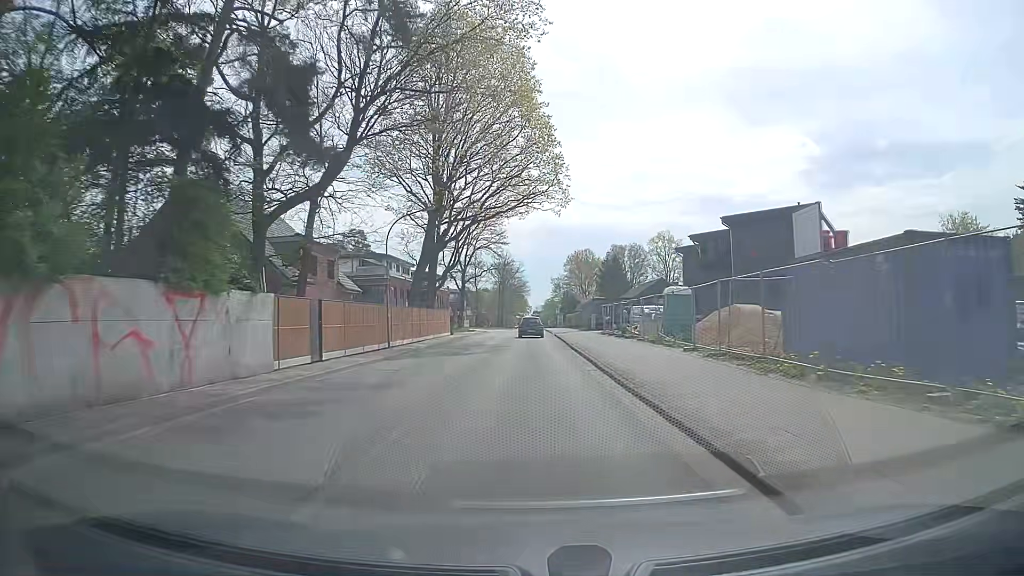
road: tertiary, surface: asphalt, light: Day
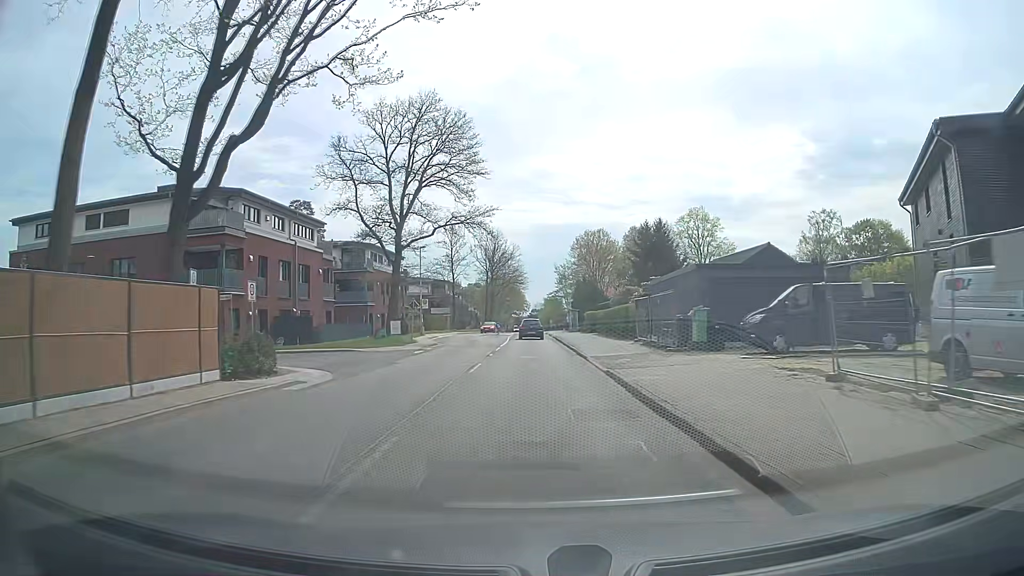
(0.0, +38.4) m; +1°
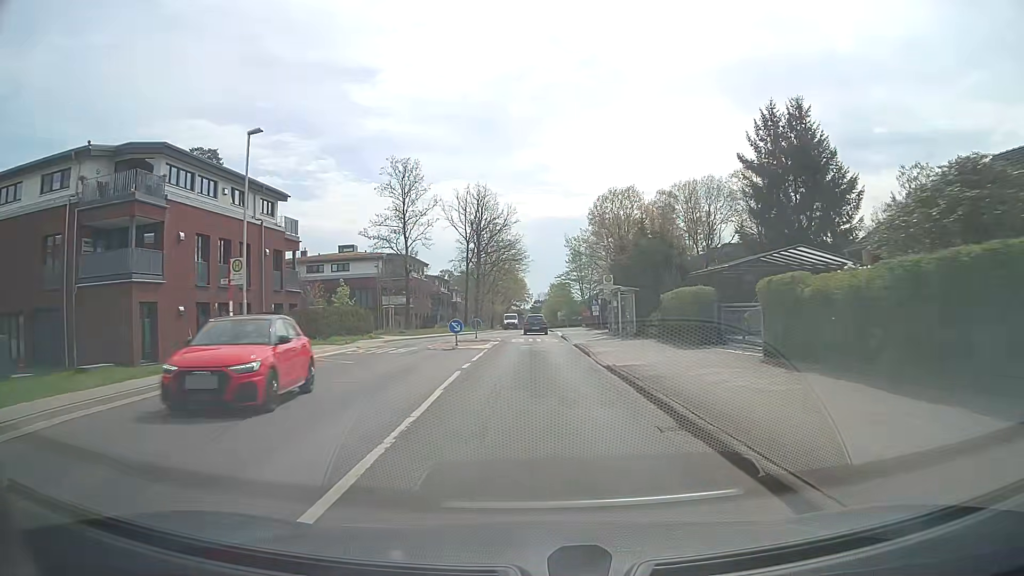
(-0.3, +38.2) m; -1°
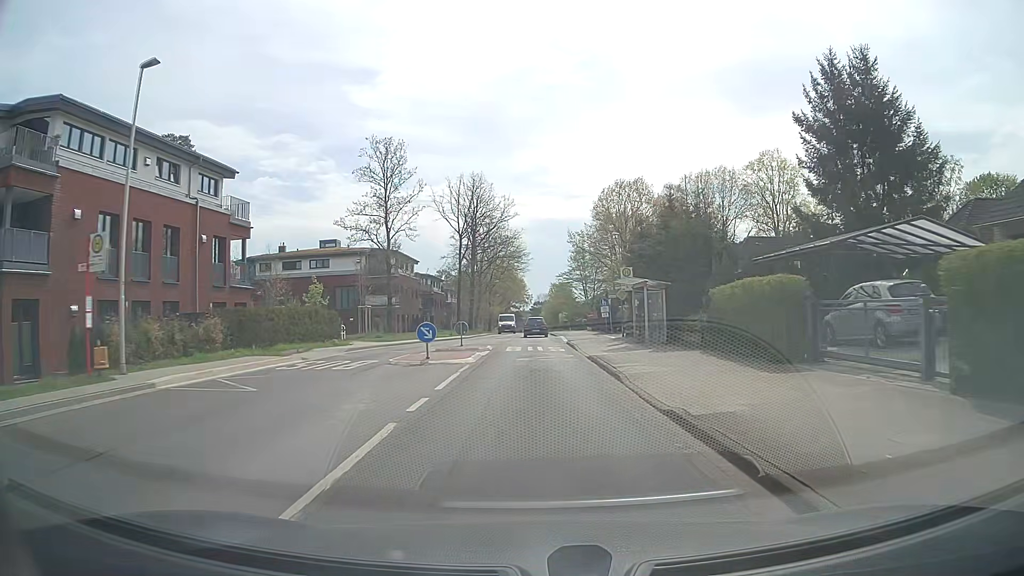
(0.0, +7.7) m; 0°
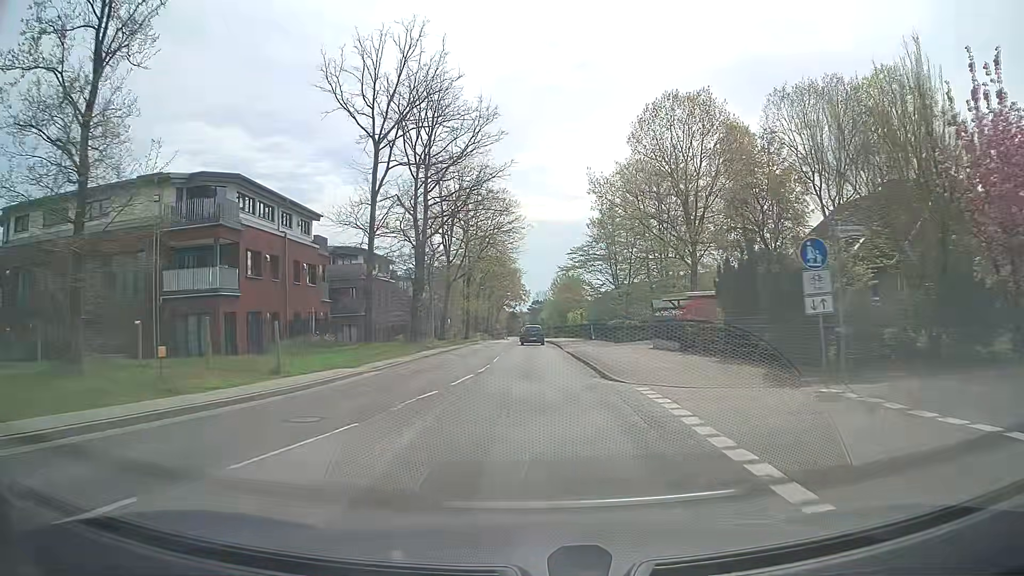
(-0.1, +38.3) m; 0°
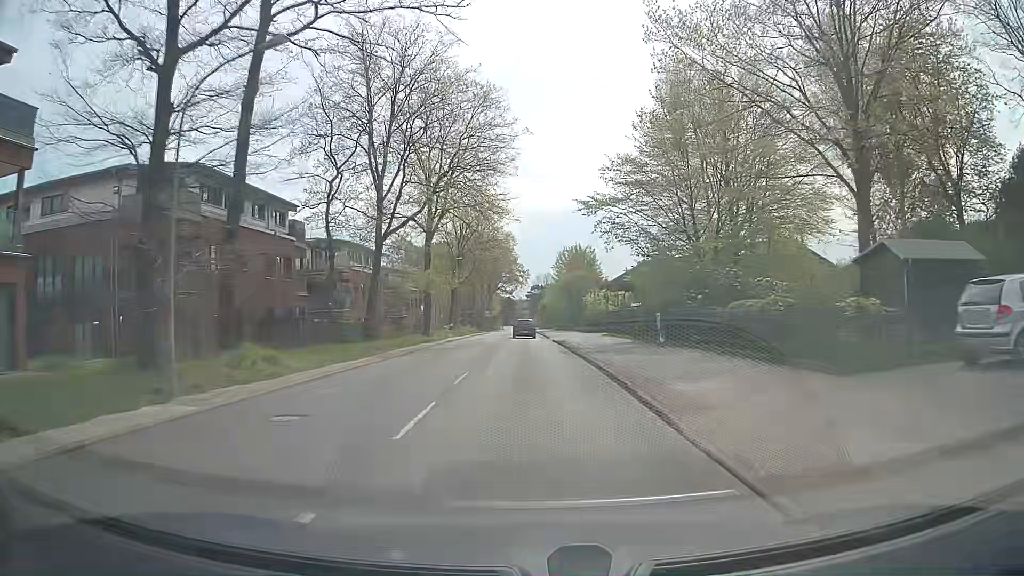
(+0.1, +30.8) m; 0°
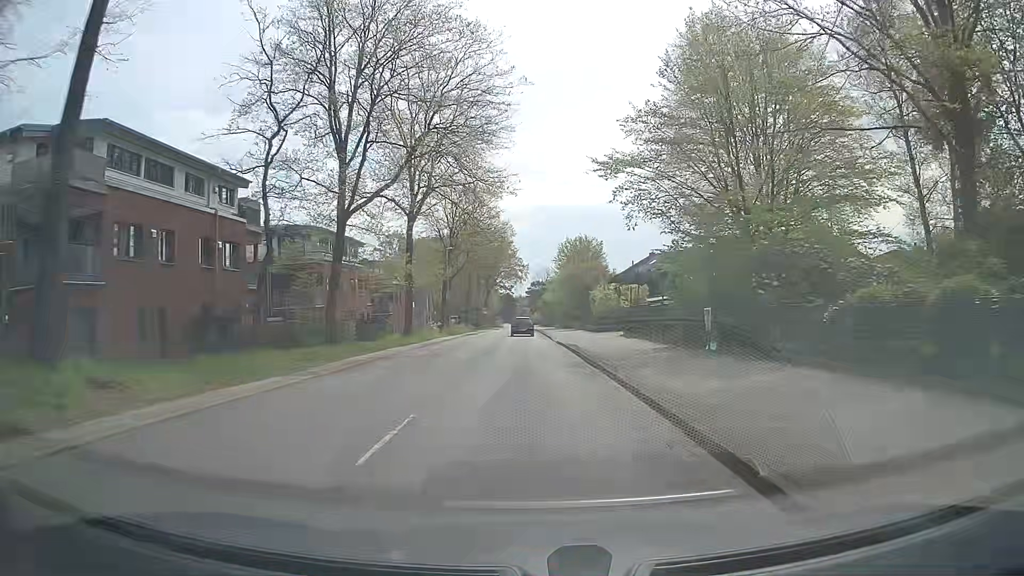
(0.0, +7.7) m; -1°
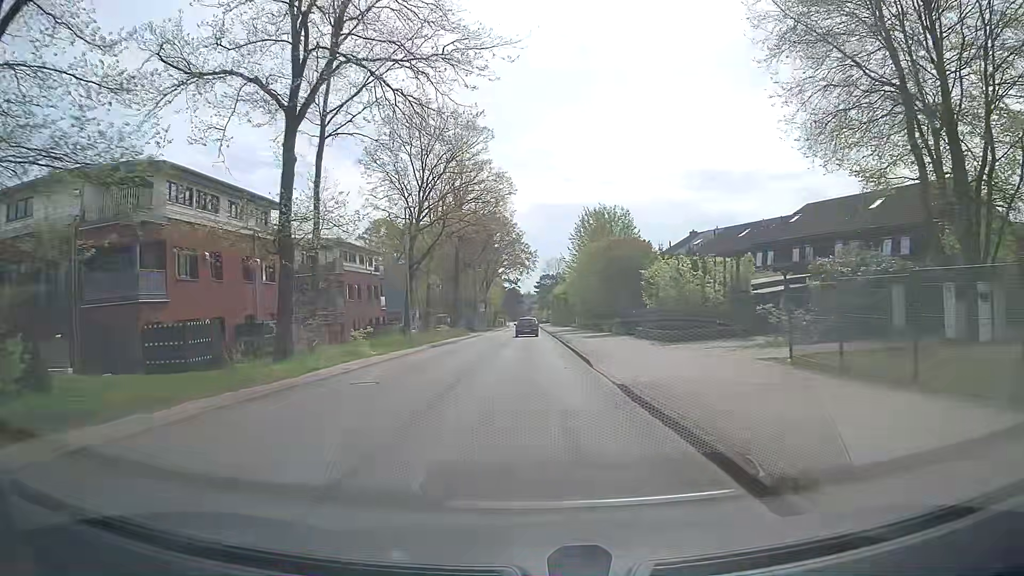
(+0.2, +23.2) m; 0°
(0, +10) (0, +20) (0, +30) (0, +40) (0, +50) (0, +60) (0, +70) (-1, +80) (-1, +90) (-1, +100) m
